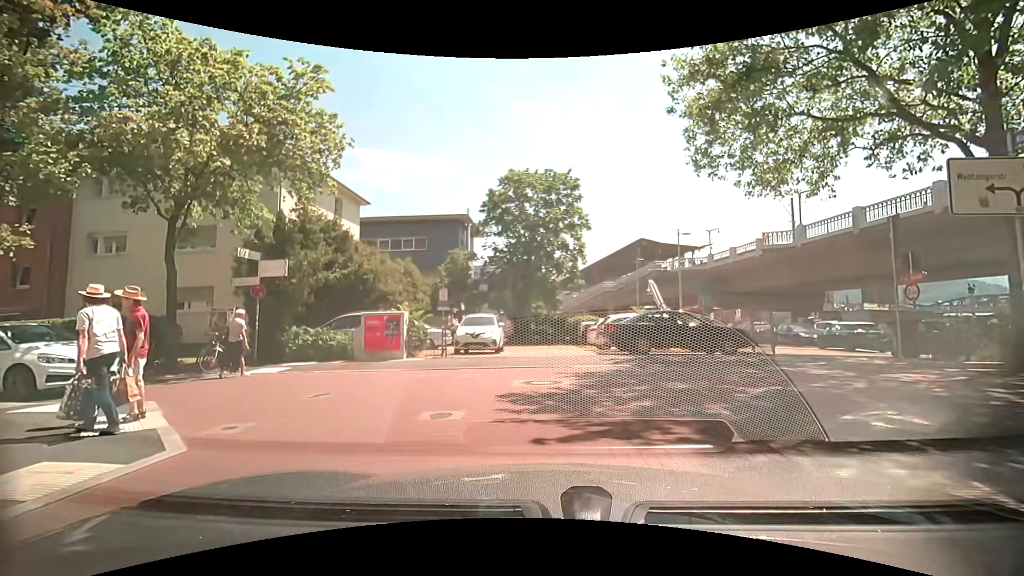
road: residential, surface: paving_stones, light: Day
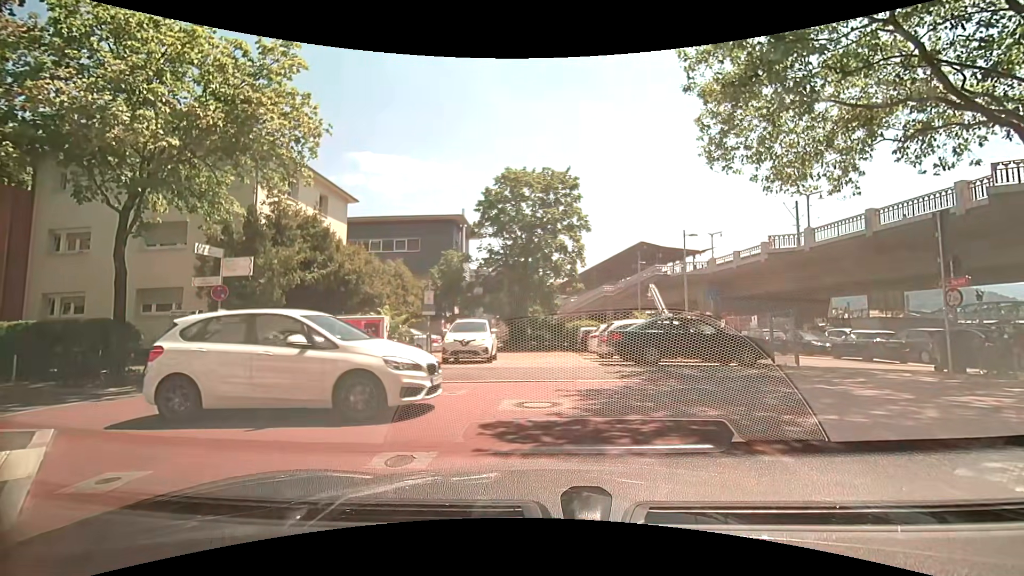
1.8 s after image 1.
(0.0, +1.6) m; 0°
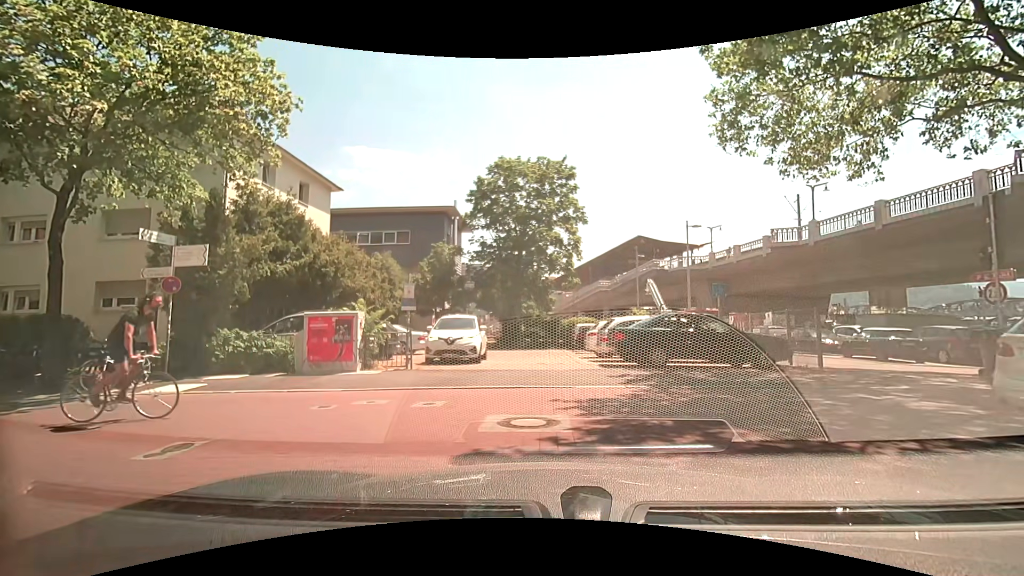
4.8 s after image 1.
(0.0, +1.5) m; 0°
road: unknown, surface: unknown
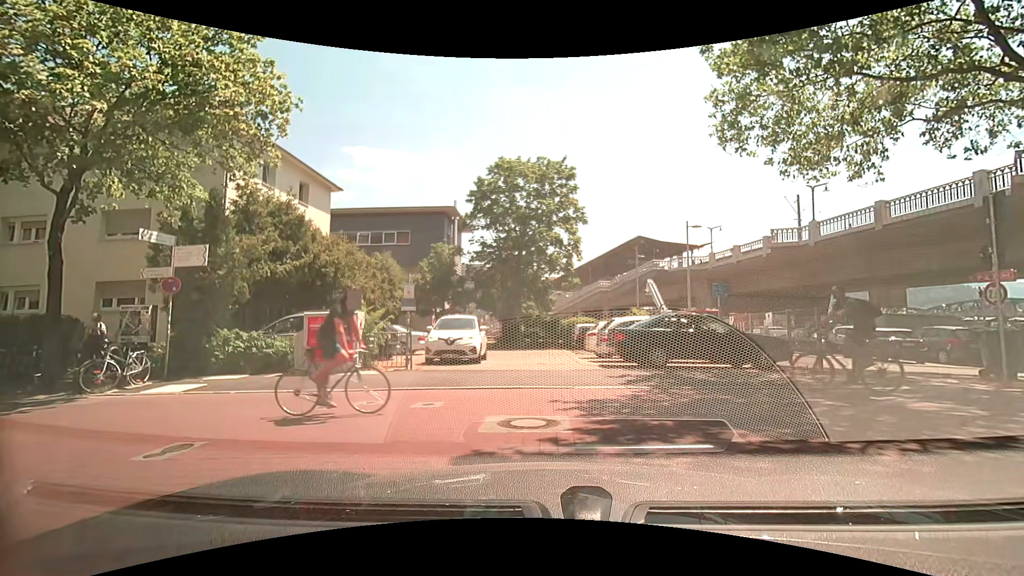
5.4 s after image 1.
(0.0, +0.1) m; 0°
